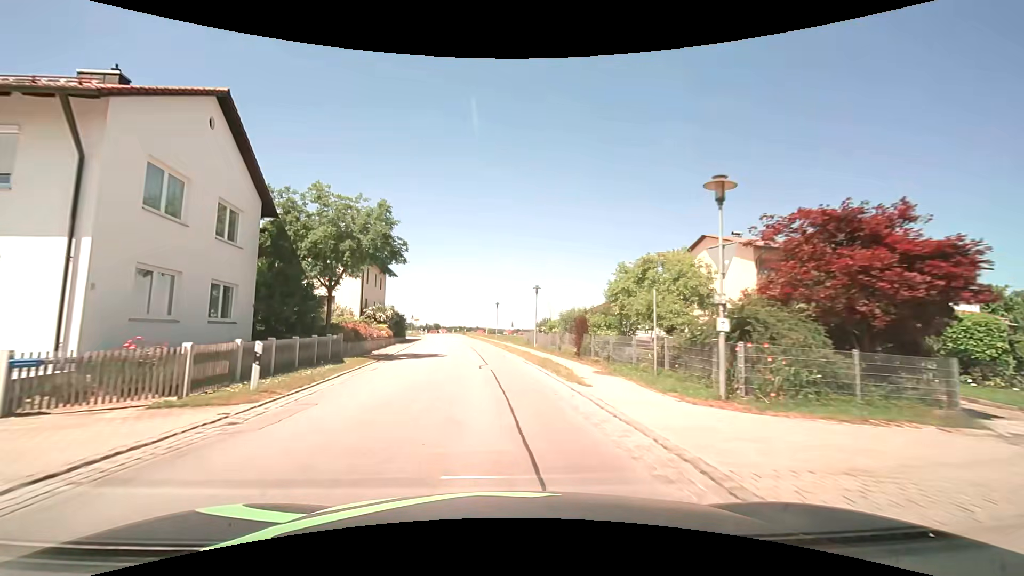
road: secondary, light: Day
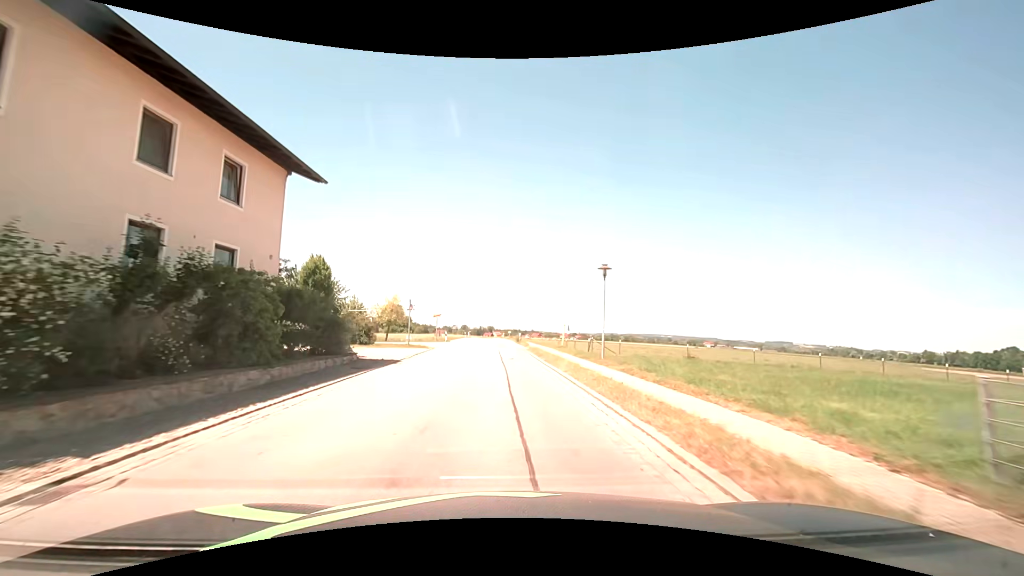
(-2.8, +37.9) m; -6°
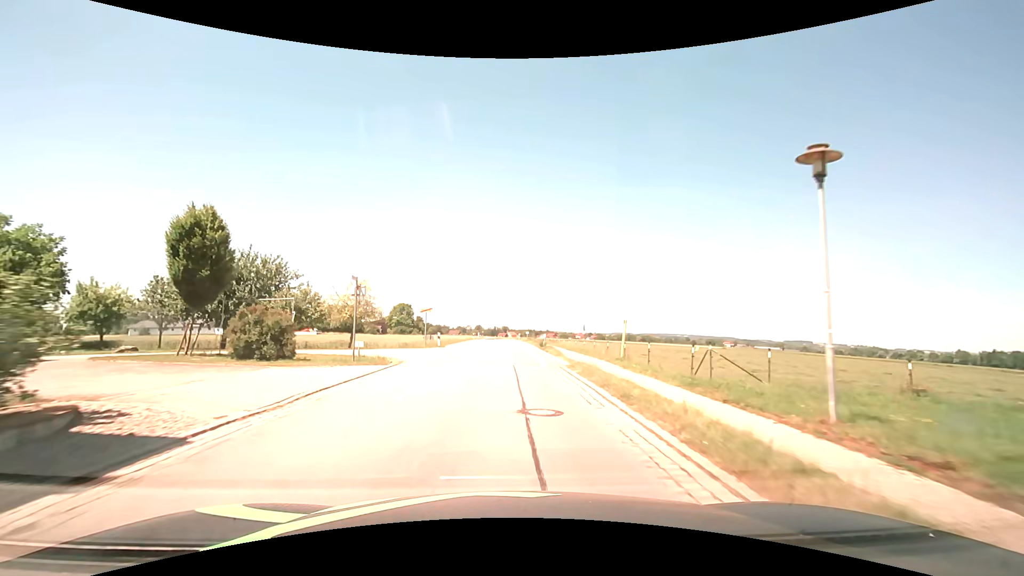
(-0.2, +15.2) m; -2°
(0, +10) (0, +20) (0, +30) (0, +40) (0, +50) (0, +60) (0, +70) (0, +80) (-1, +90) (-1, +100) m
